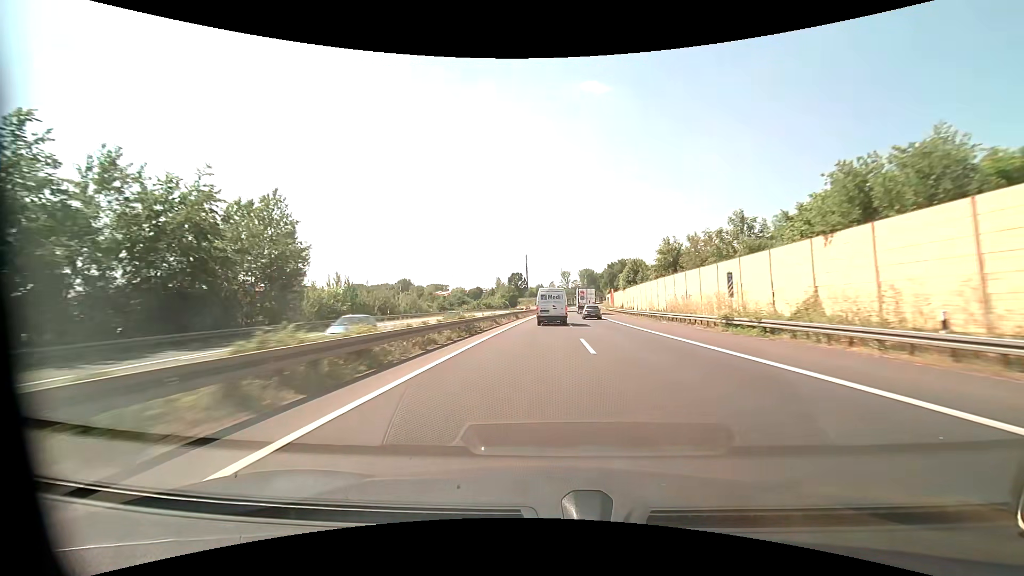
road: motorway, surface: asphalt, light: Day
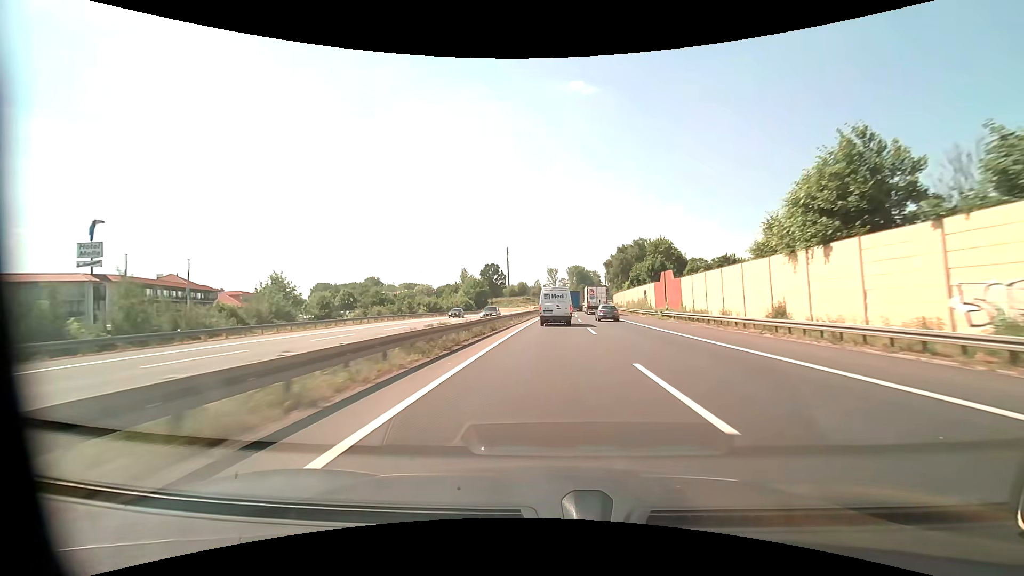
(+0.4, +62.5) m; +1°
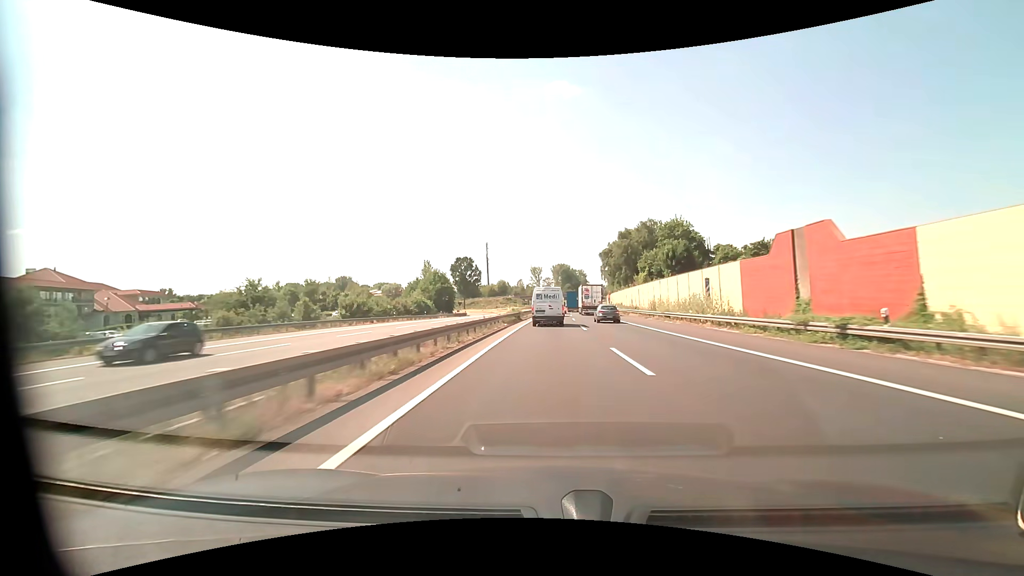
(+0.5, +31.6) m; +2°
(0, +10) (0, +20) (0, +30) (+1, +40) (+1, +50) (+1, +60) (+2, +70) (+2, +80) (+3, +90) (+3, +100) m
